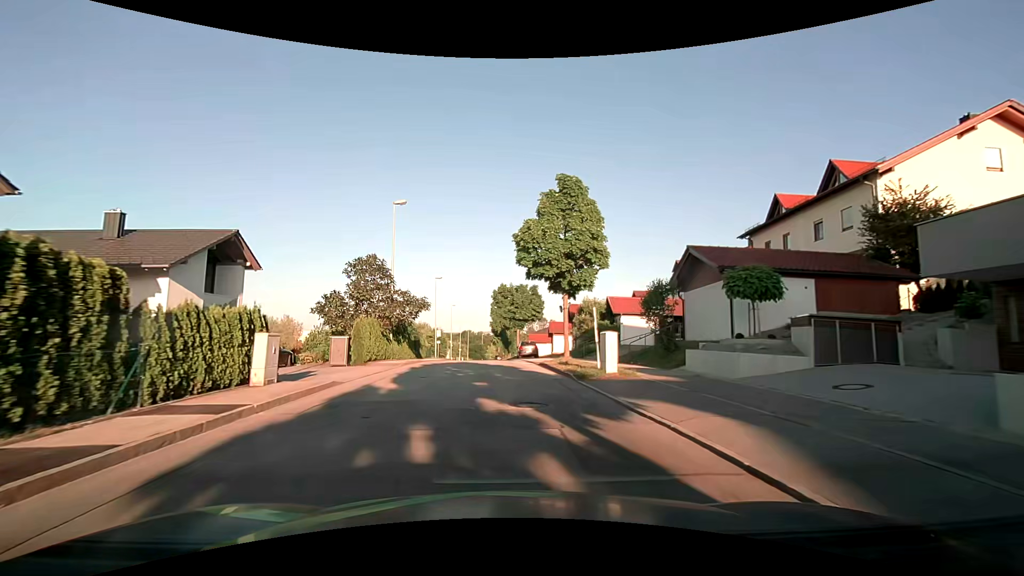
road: residential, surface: asphalt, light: Day
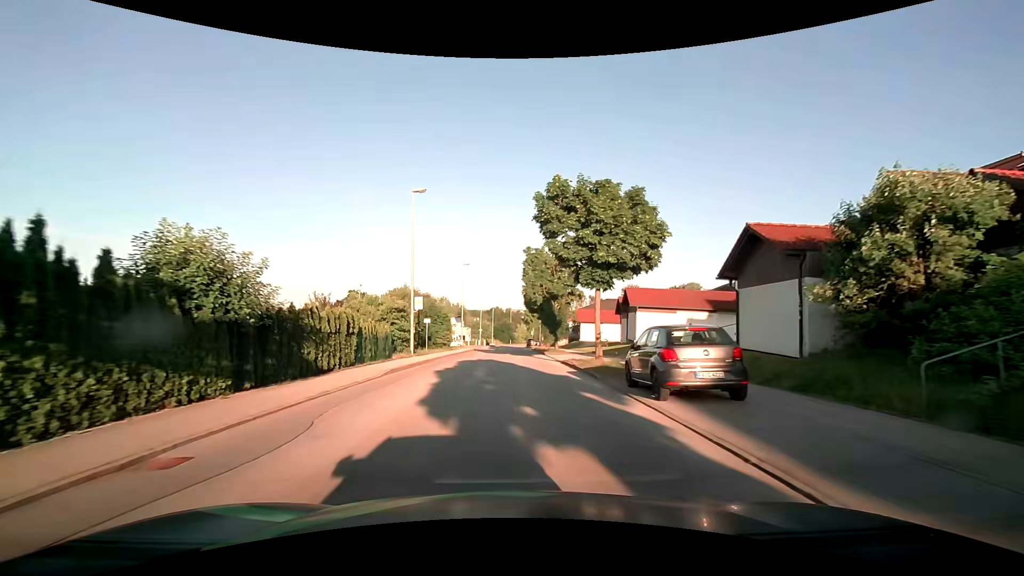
(-1.1, +31.5) m; -3°
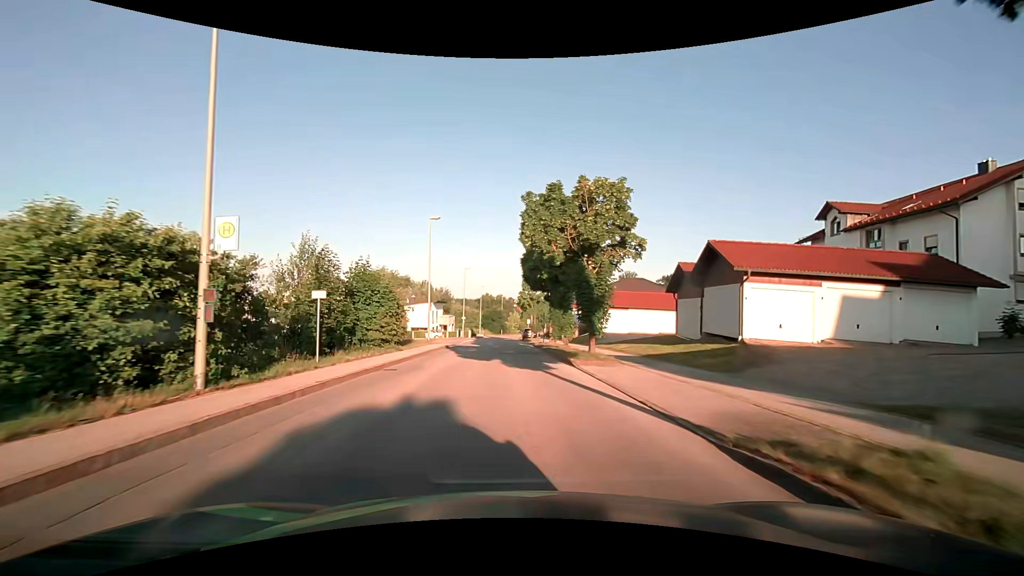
(+0.1, +19.4) m; +1°
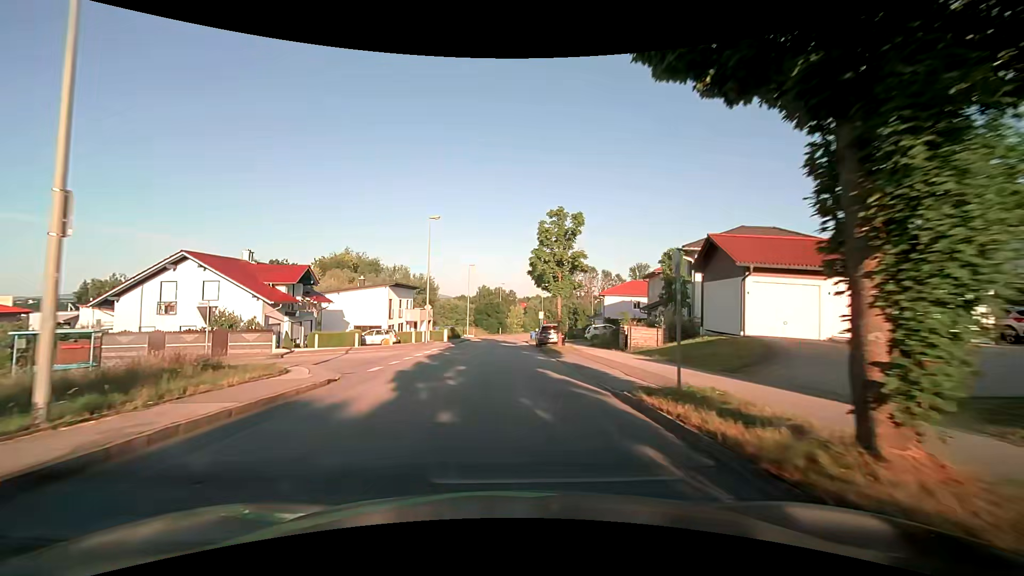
(0.0, +31.8) m; -1°
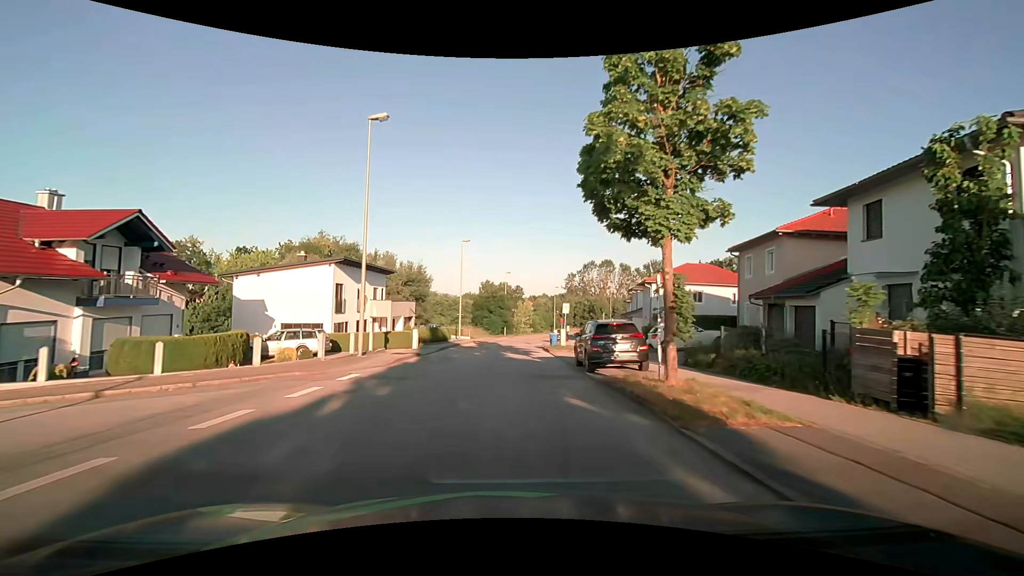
(0.0, +18.6) m; 0°
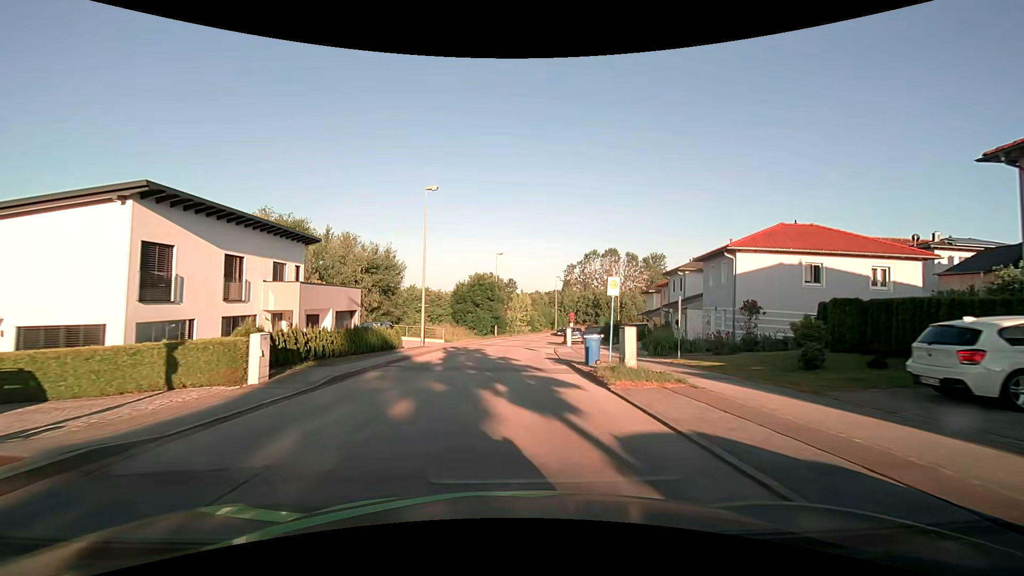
(+0.1, +18.3) m; +1°
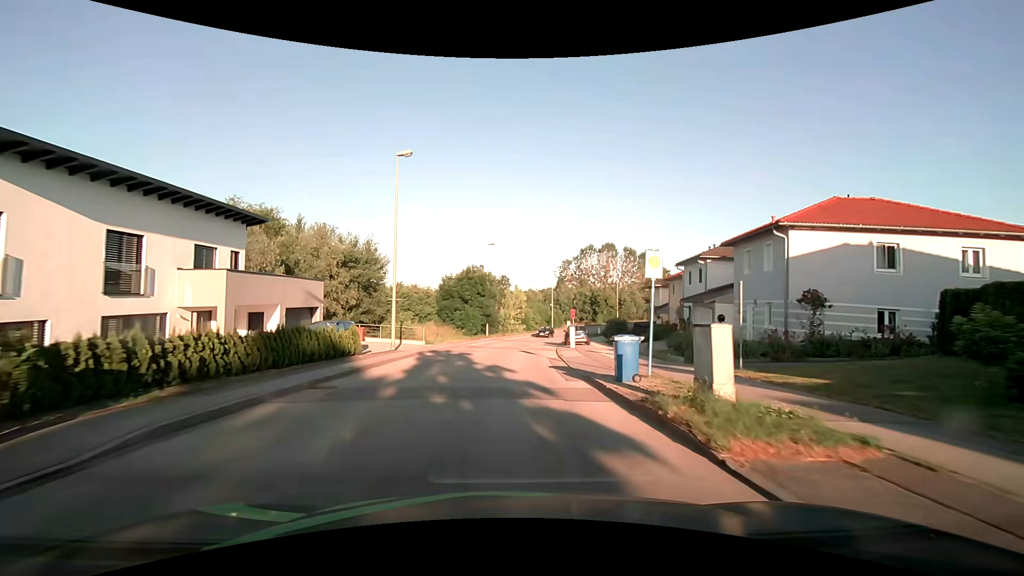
(+0.1, +6.1) m; +1°
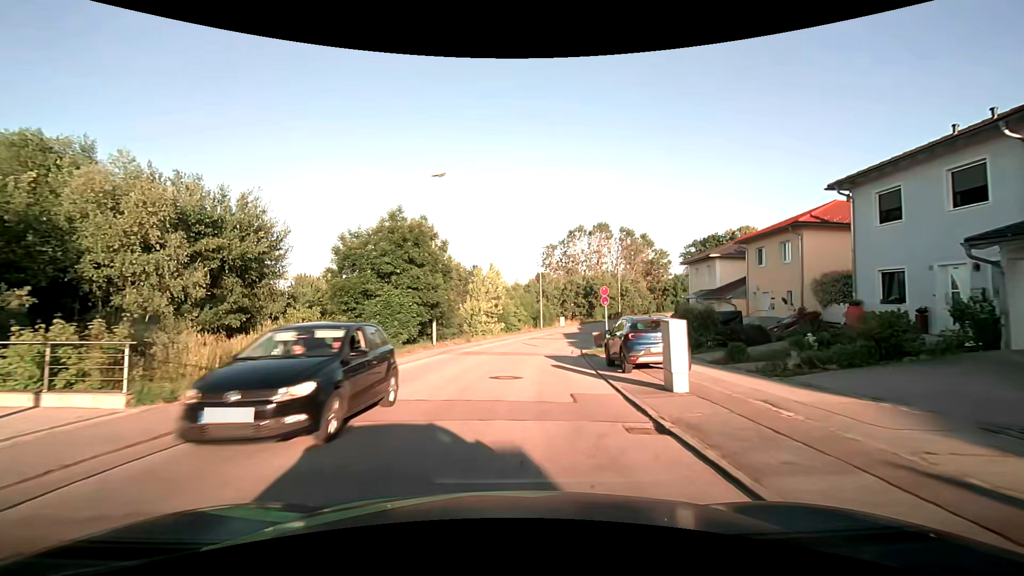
(+0.7, +24.3) m; +3°
(0, +10) (+1, +20) (+2, +30) (+4, +40) (+6, +49) (+10, +59) (+14, +68) (+19, +76) (+25, +84) (+33, +91) m
